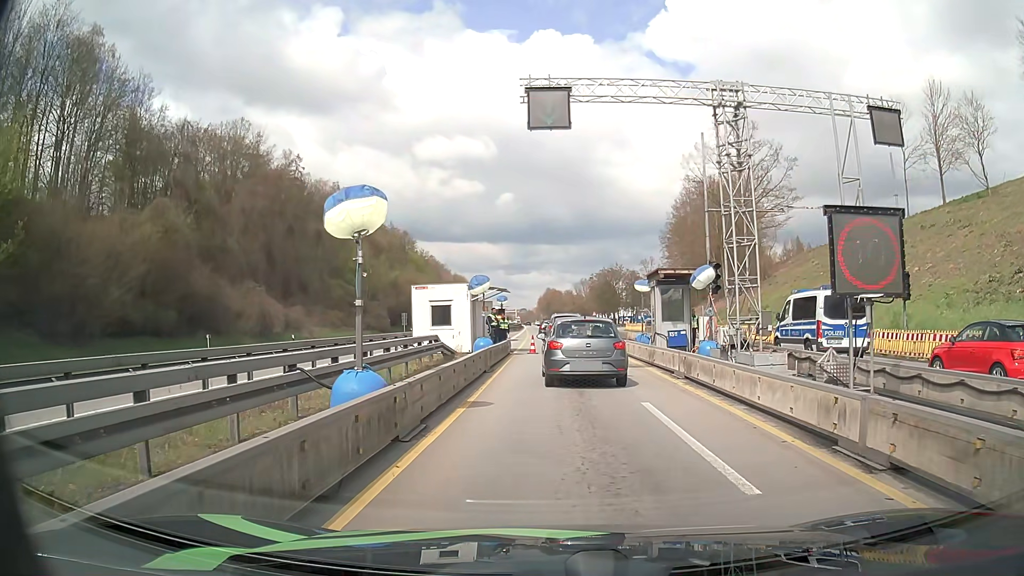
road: motorway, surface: asphalt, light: Day
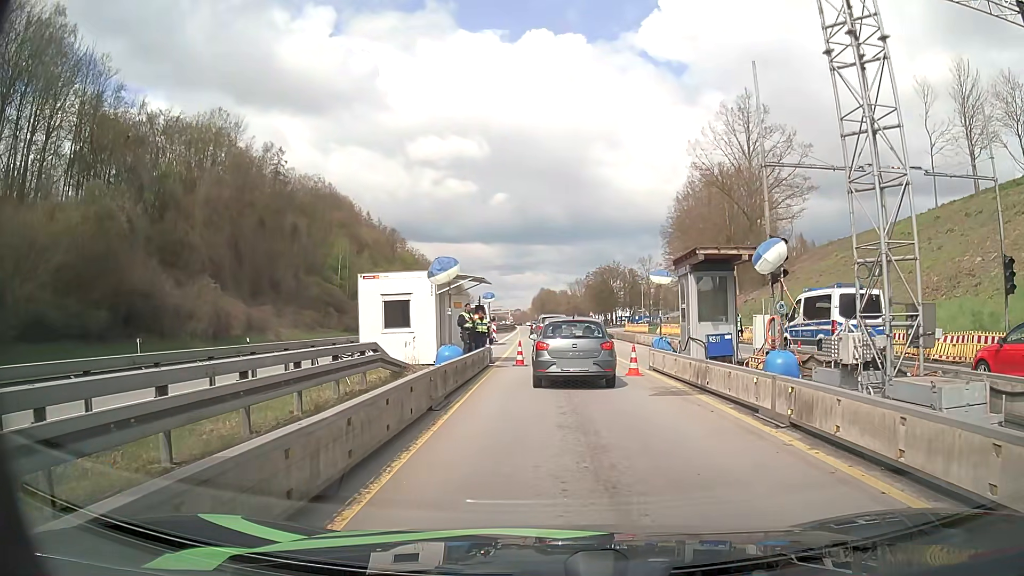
(+0.1, +7.4) m; +1°
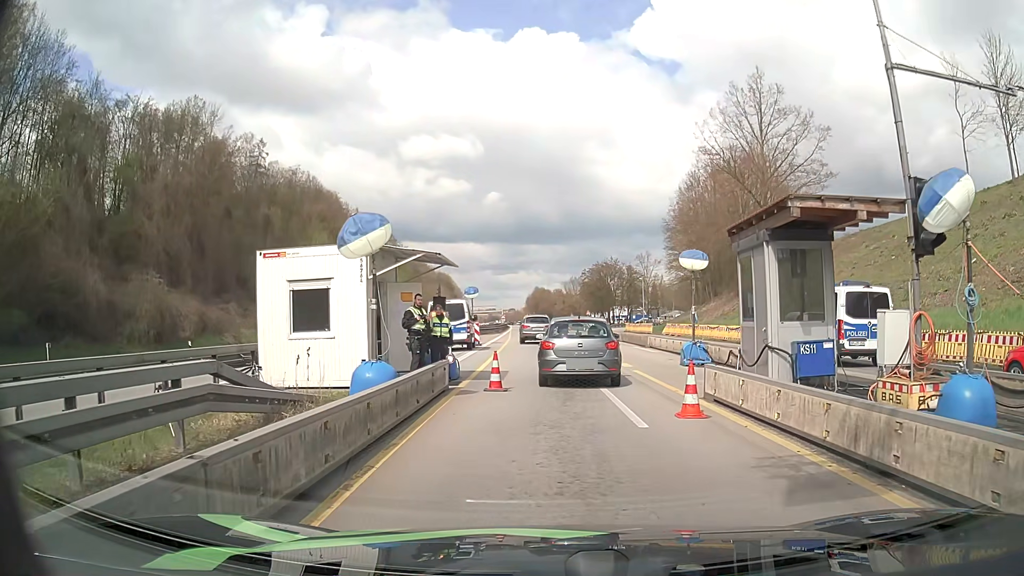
(0.0, +7.4) m; 0°
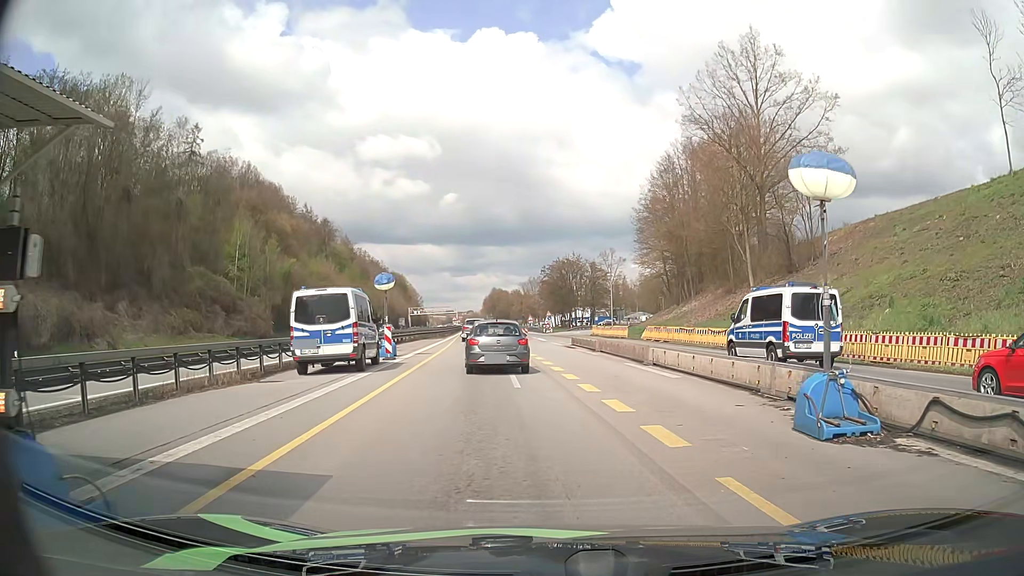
(+0.4, +12.6) m; +5°
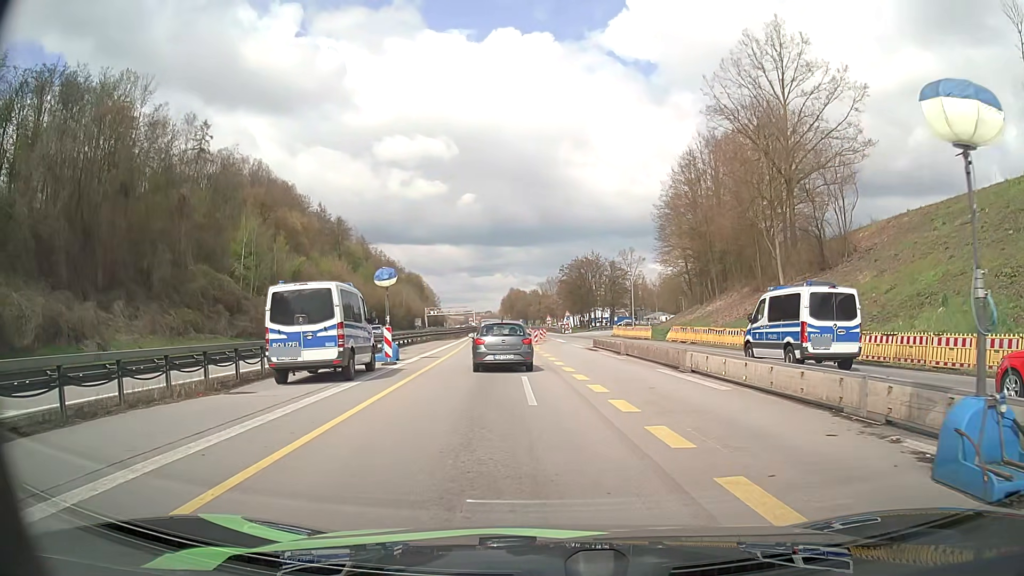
(-0.1, +3.0) m; -2°
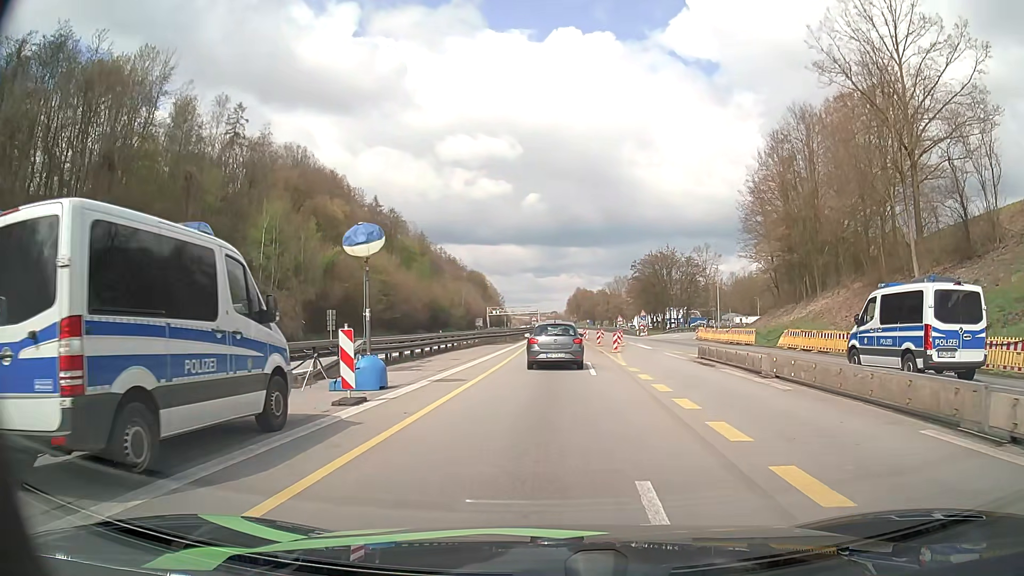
(-0.7, +11.5) m; -6°
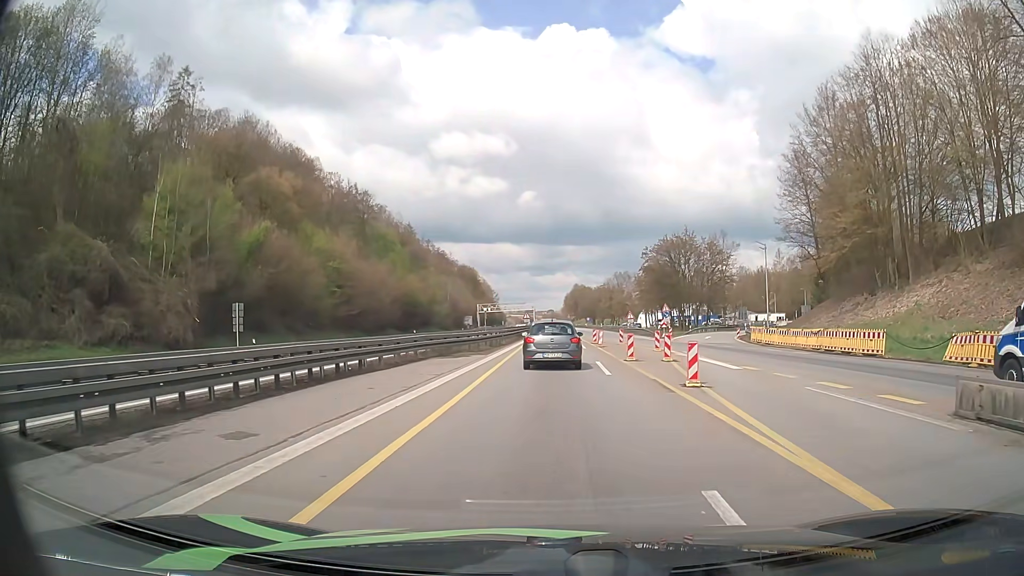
(+0.1, +18.7) m; 0°
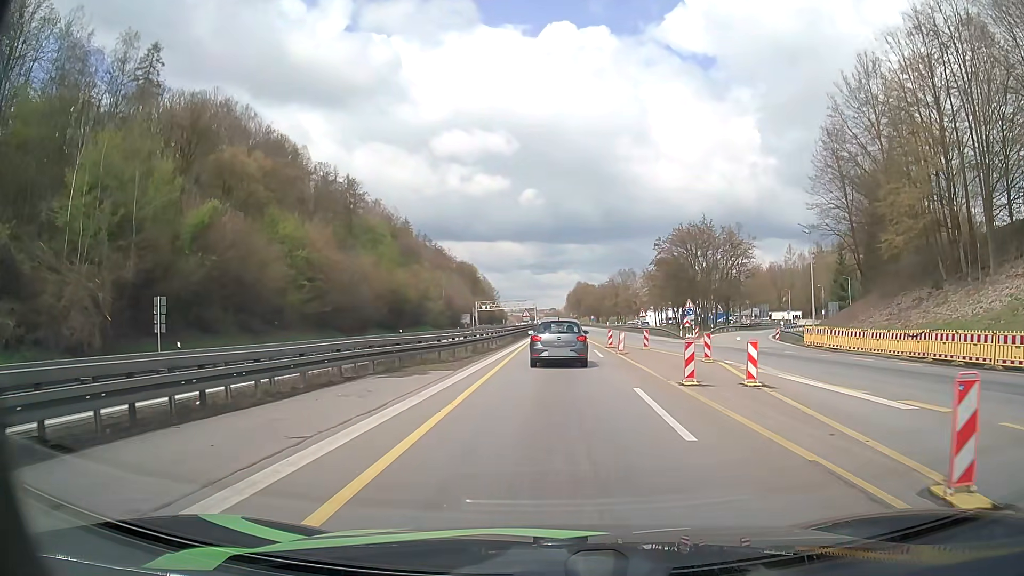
(0.0, +9.9) m; 0°
(0, +10) (0, +20) (0, +30) (0, +40) (0, +50) (0, +60) (0, +70) (+1, +80) (+1, +90) (+1, +100) m
